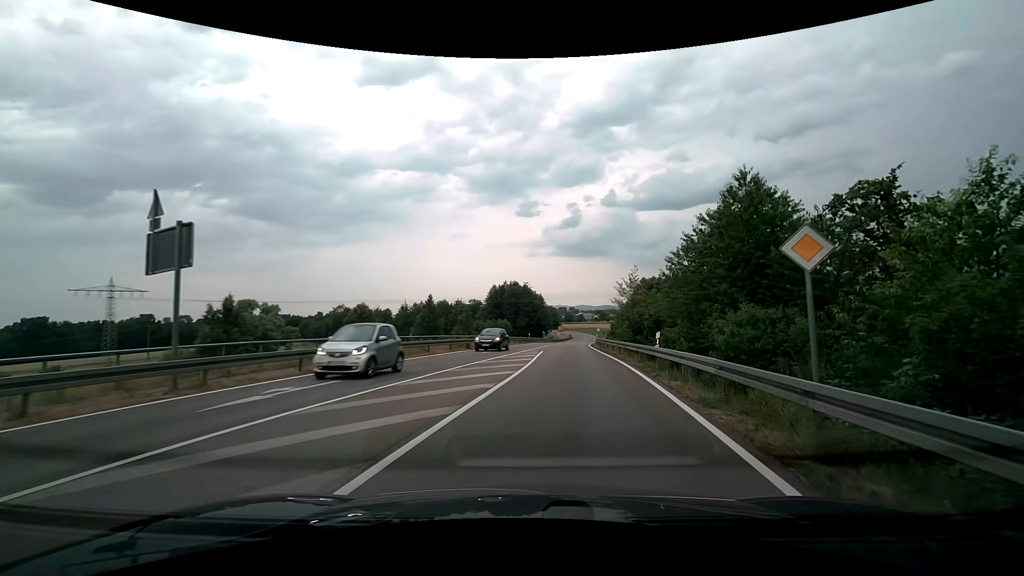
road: secondary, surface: asphalt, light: Day
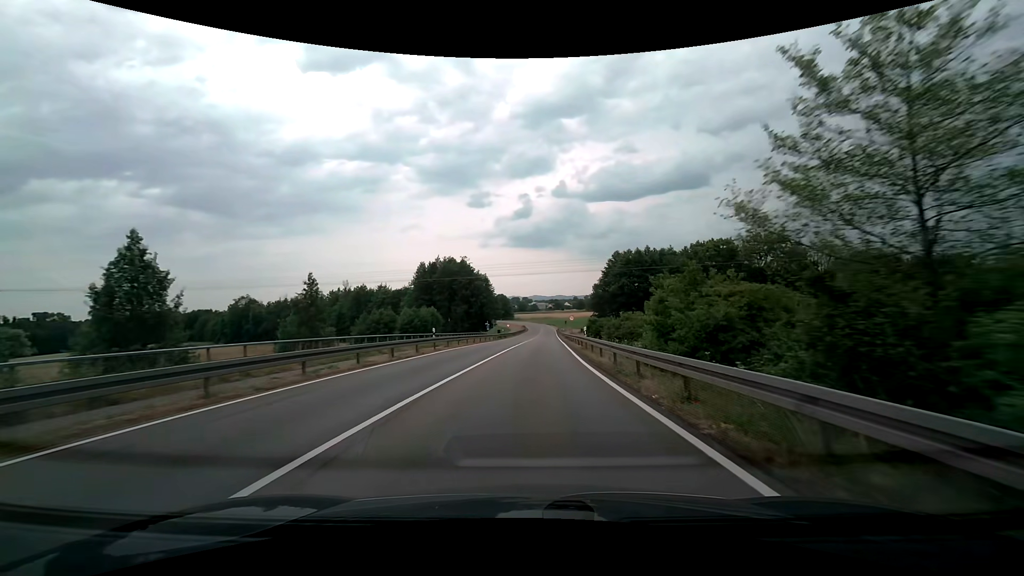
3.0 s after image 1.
(+3.1, +38.2) m; +5°
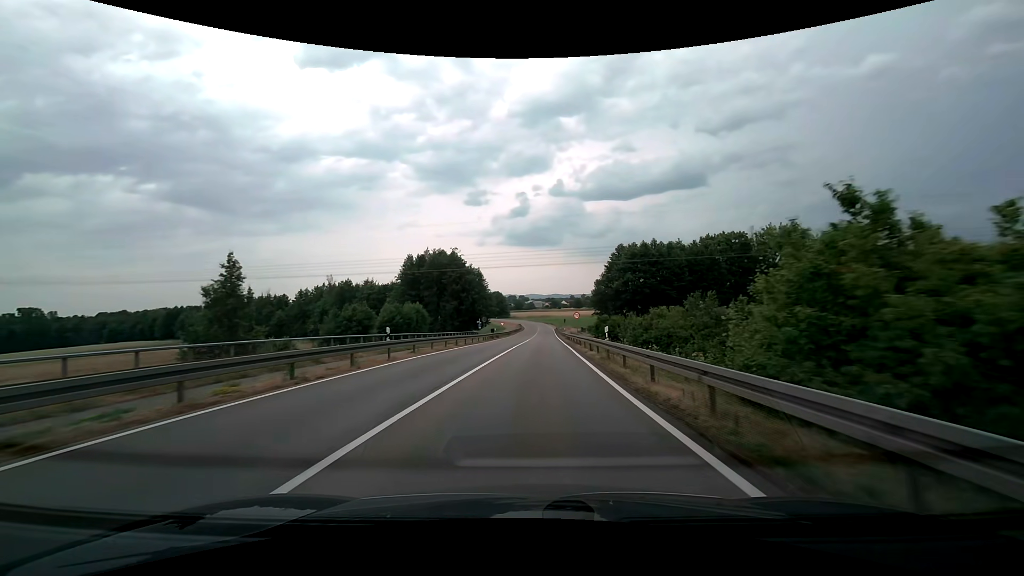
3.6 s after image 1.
(+0.1, +9.3) m; +1°
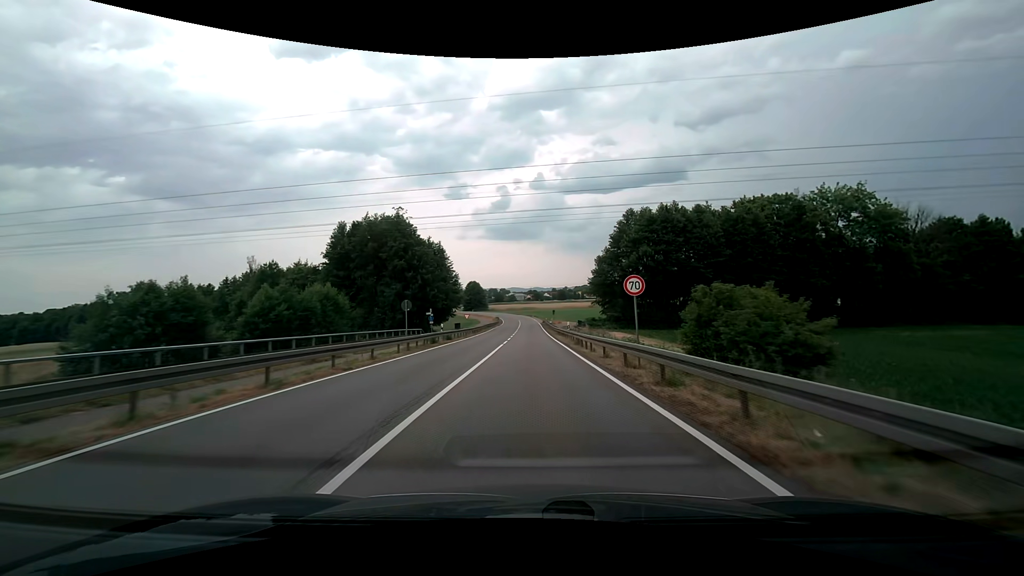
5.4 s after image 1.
(+0.5, +29.3) m; +2°
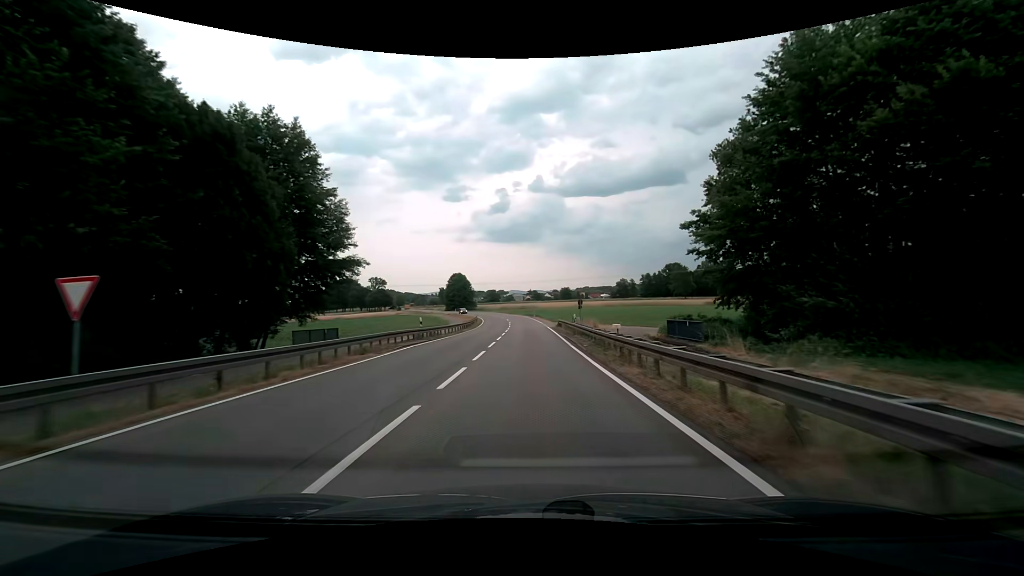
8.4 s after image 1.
(+0.1, +53.3) m; 0°
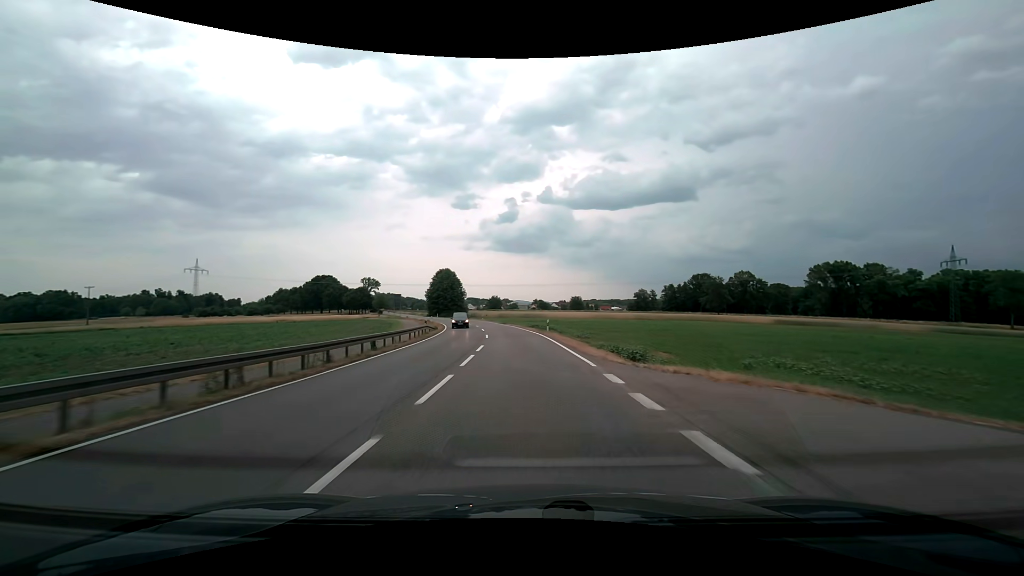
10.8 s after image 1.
(-0.2, +43.9) m; -1°
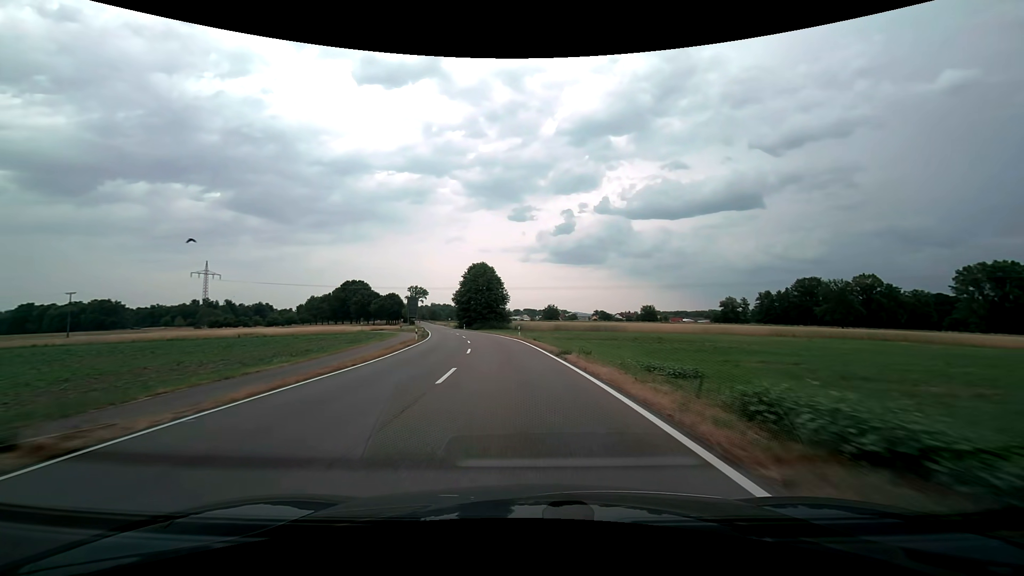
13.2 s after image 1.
(-1.9, +44.7) m; -6°
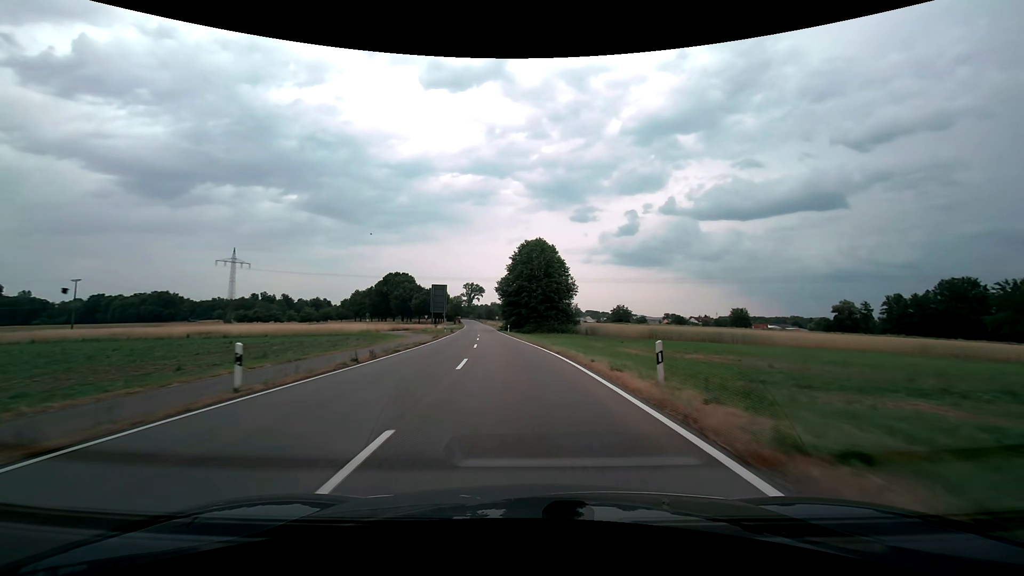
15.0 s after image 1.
(-2.2, +33.2) m; -7°
(0, +10) (-1, +20) (-1, +30) (-2, +40) (-3, +50) (-5, +60) (-6, +70) (-7, +80) (-8, +90) (-9, +100) m
